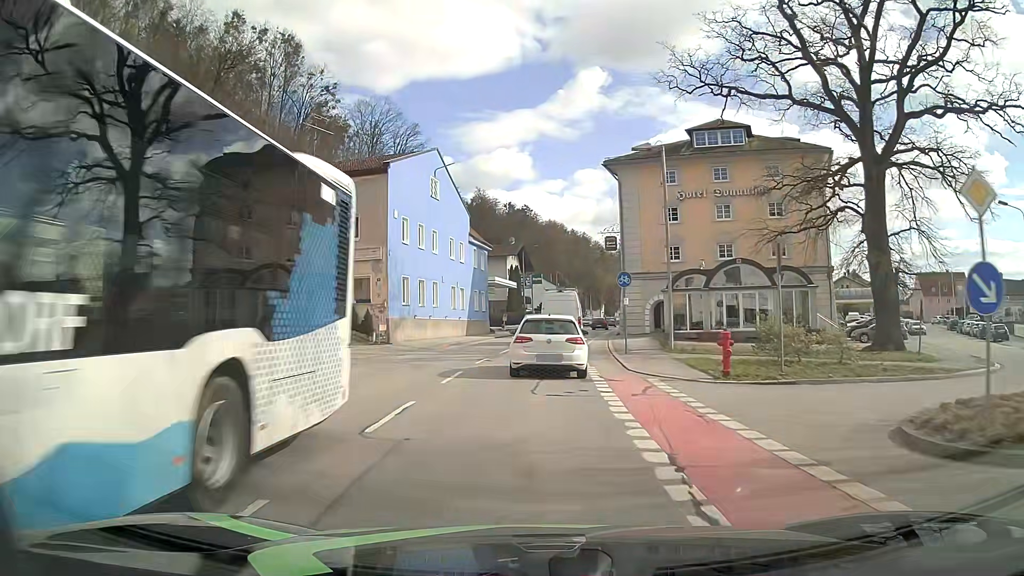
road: secondary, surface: asphalt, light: Day
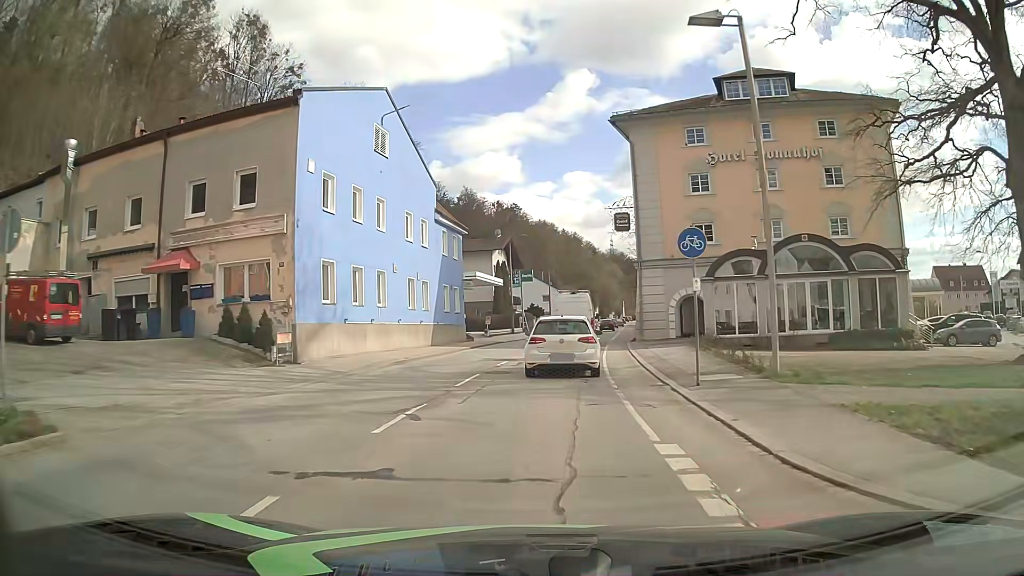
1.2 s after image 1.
(+0.1, +11.9) m; +1°
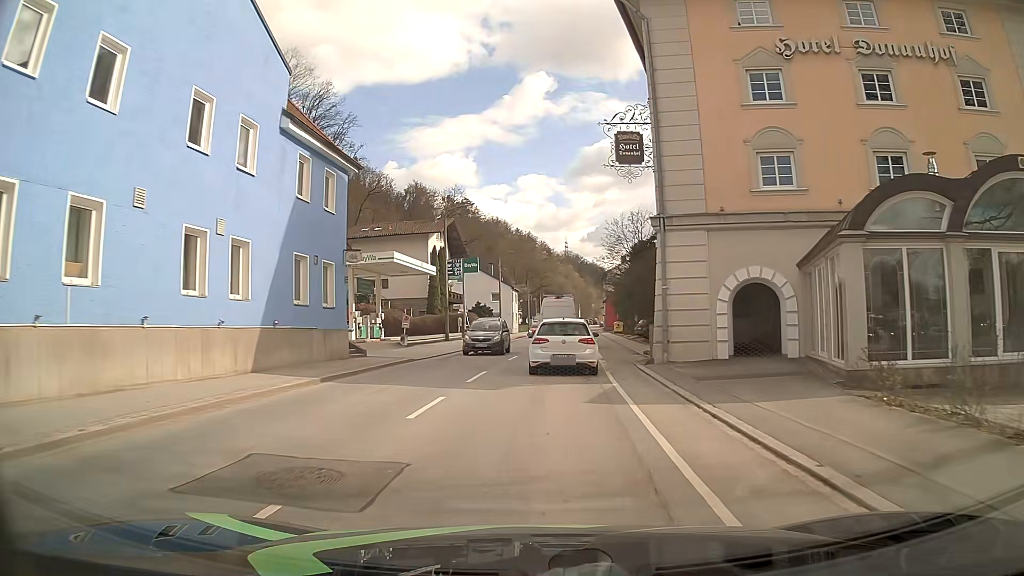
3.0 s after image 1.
(+0.4, +17.7) m; +4°
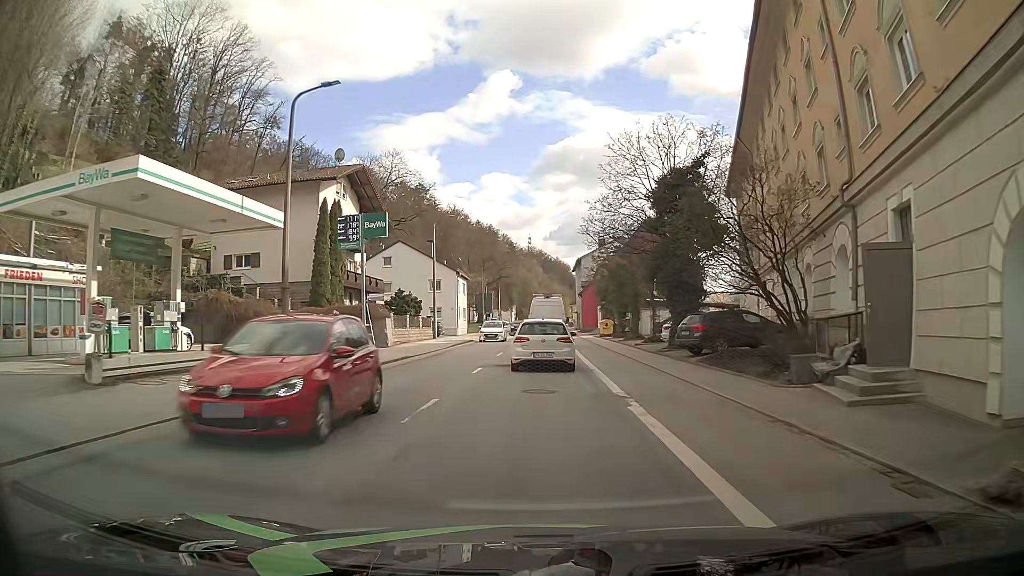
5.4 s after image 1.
(+0.9, +24.6) m; +3°
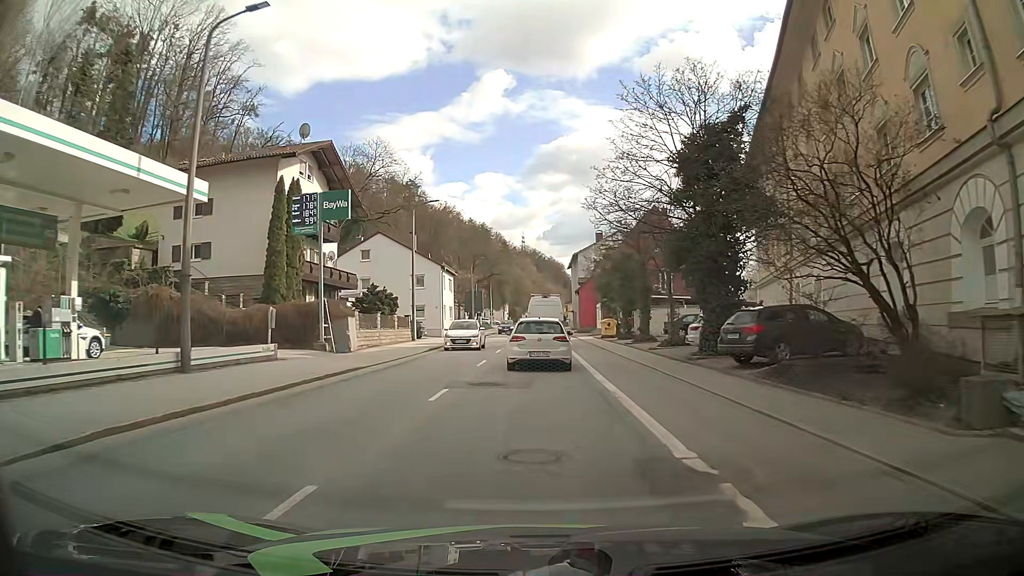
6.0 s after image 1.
(0.0, +6.4) m; +1°
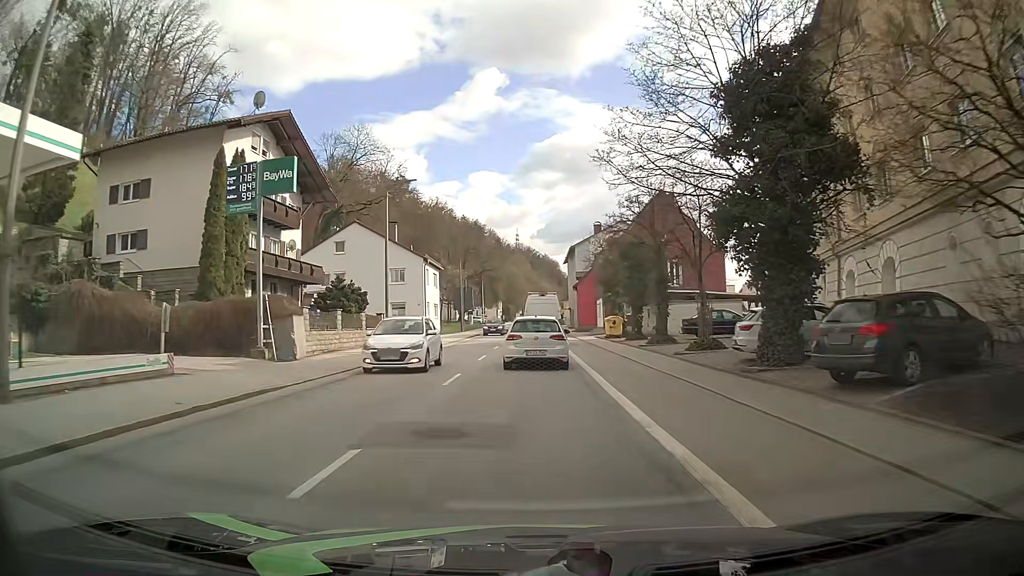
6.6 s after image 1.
(+0.1, +6.5) m; +1°
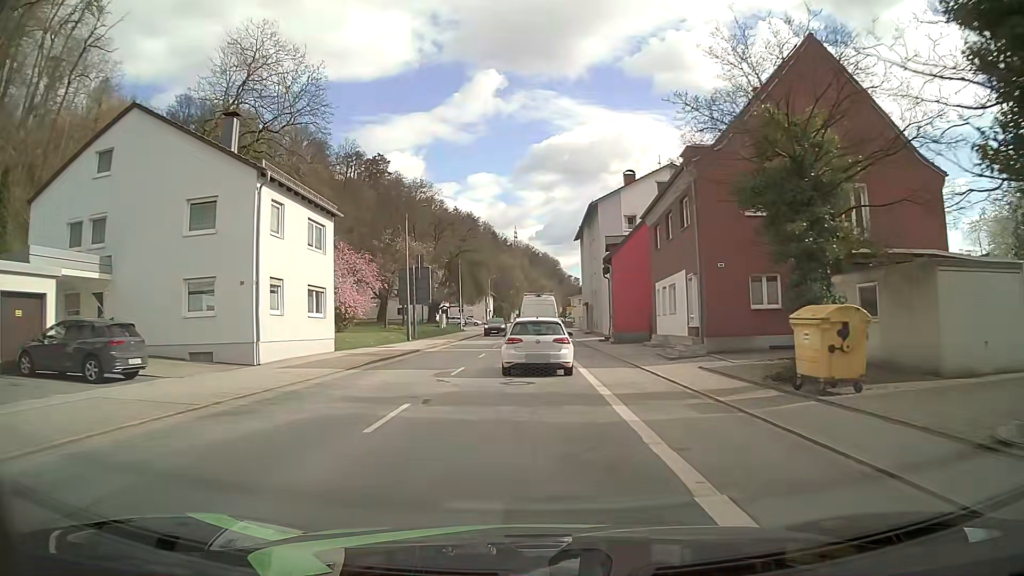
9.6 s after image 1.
(+0.1, +32.8) m; +1°
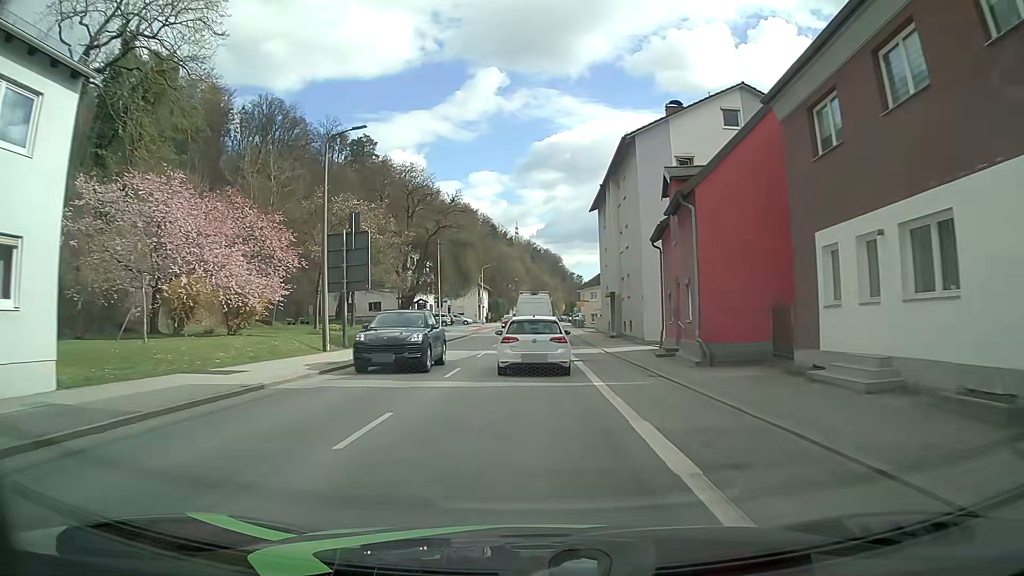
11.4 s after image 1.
(-0.2, +19.2) m; -1°
(0, +10) (0, +20) (0, +30) (0, +40) (0, +50) (0, +60) (0, +70) (+1, +80) (+1, +90) (+1, +100) m
